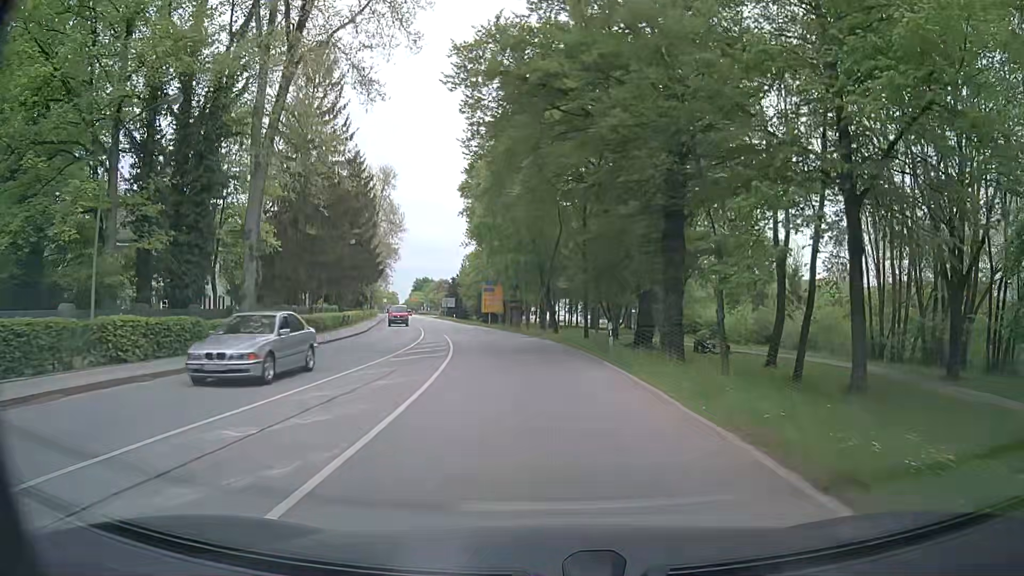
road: secondary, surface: asphalt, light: Day
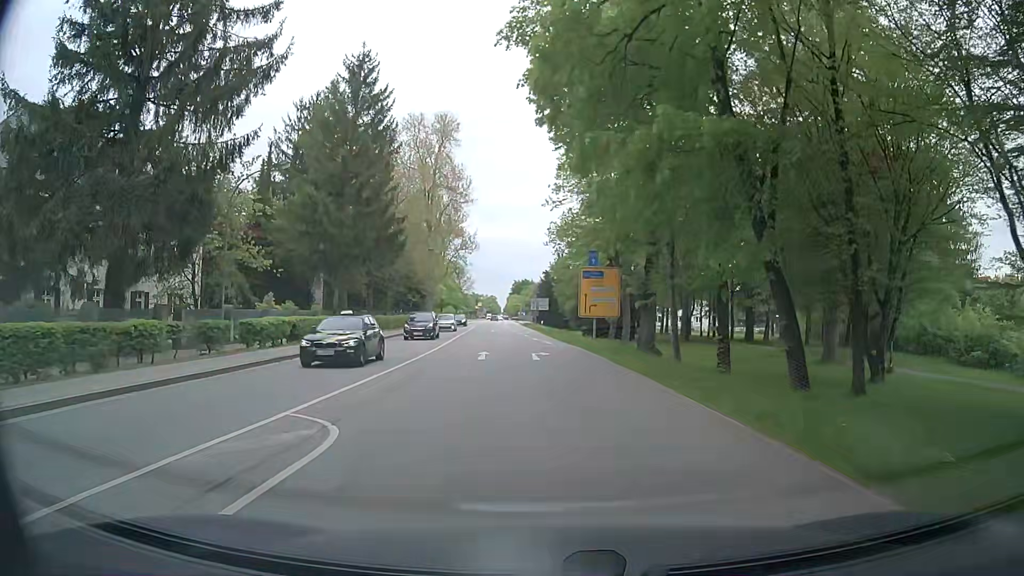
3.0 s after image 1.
(-2.8, +33.8) m; -9°
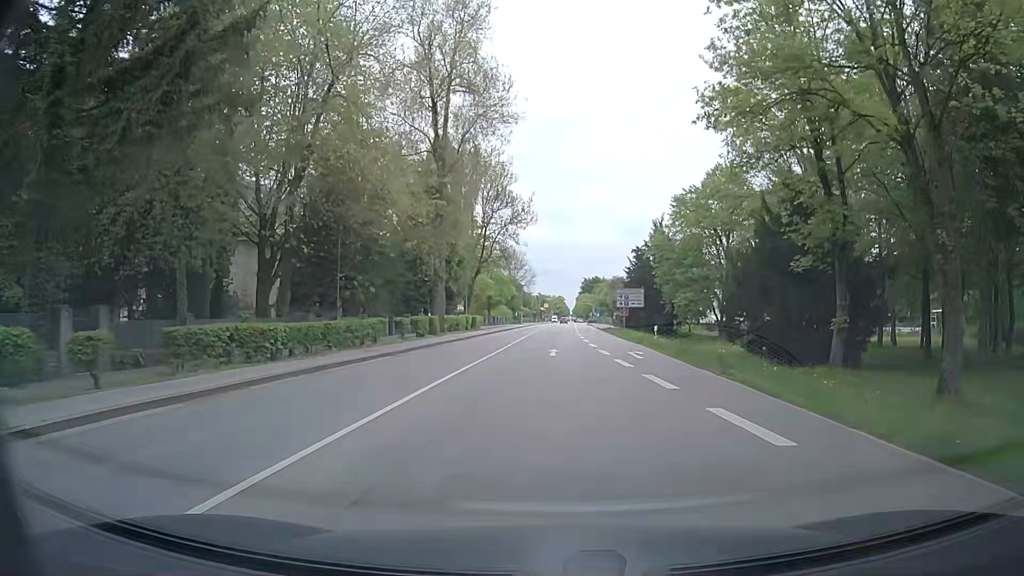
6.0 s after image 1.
(-2.7, +34.0) m; -7°
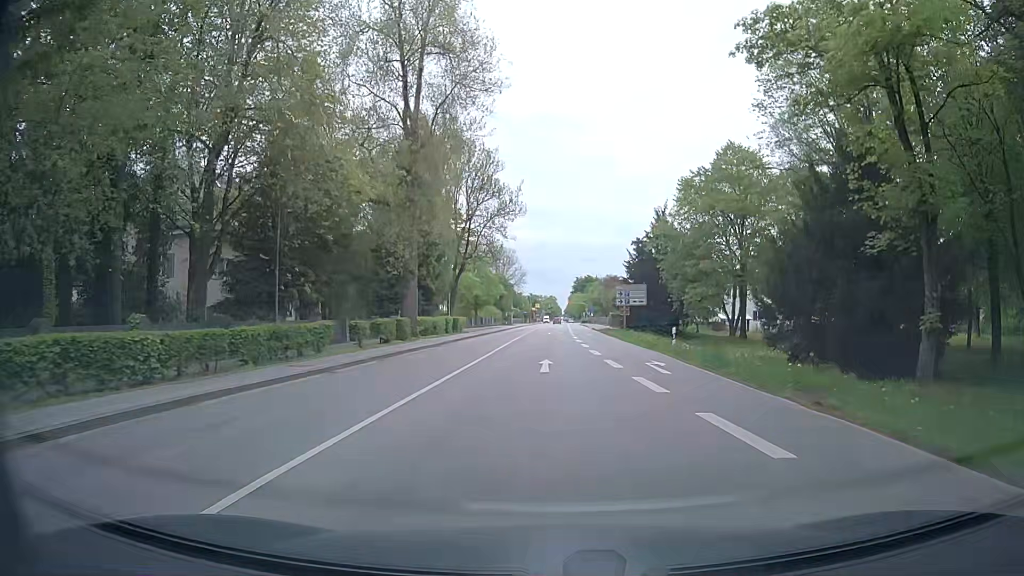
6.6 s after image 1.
(+0.1, +6.7) m; +2°
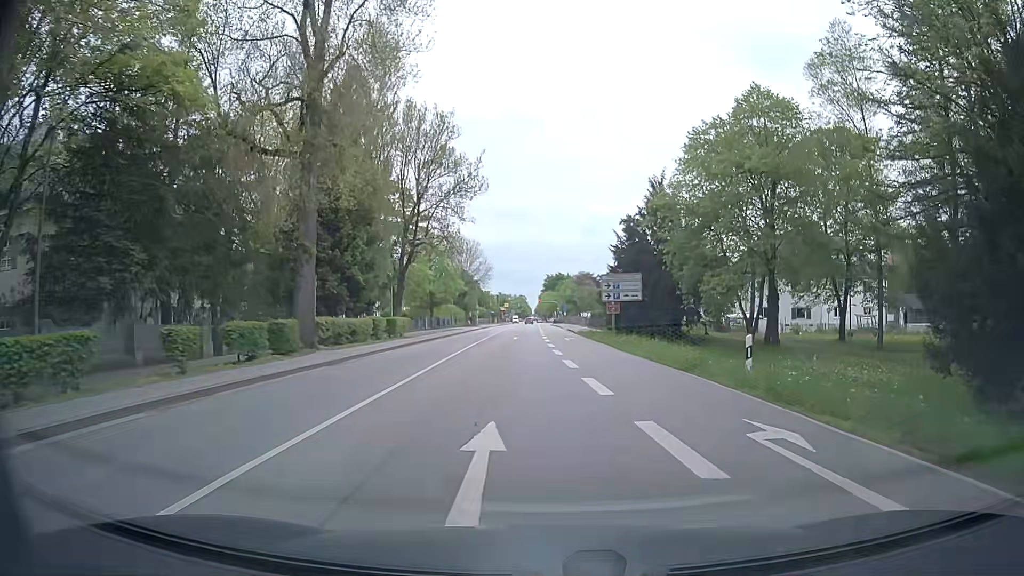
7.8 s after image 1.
(0.0, +12.8) m; +2°
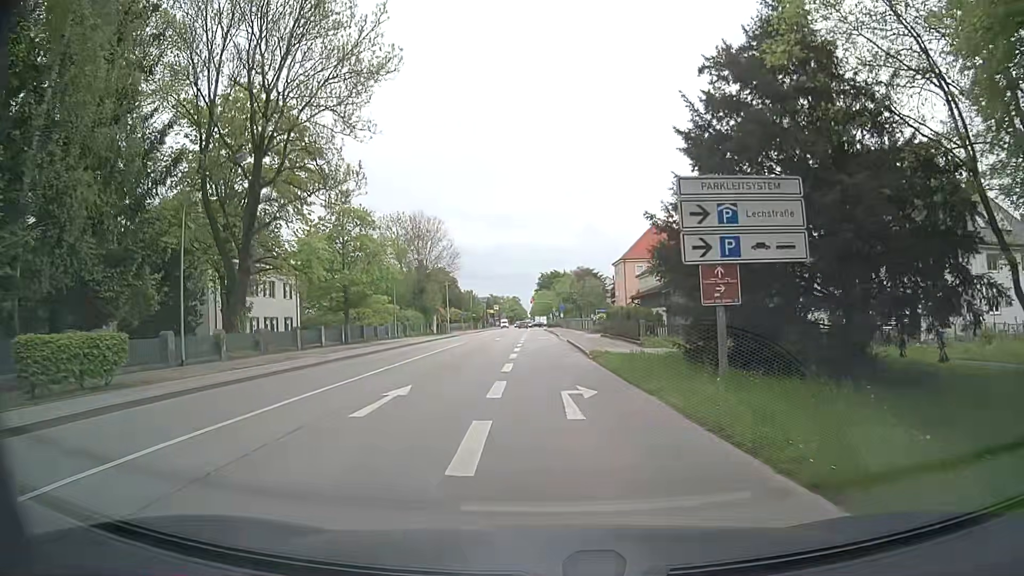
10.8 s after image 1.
(+1.0, +29.8) m; +1°
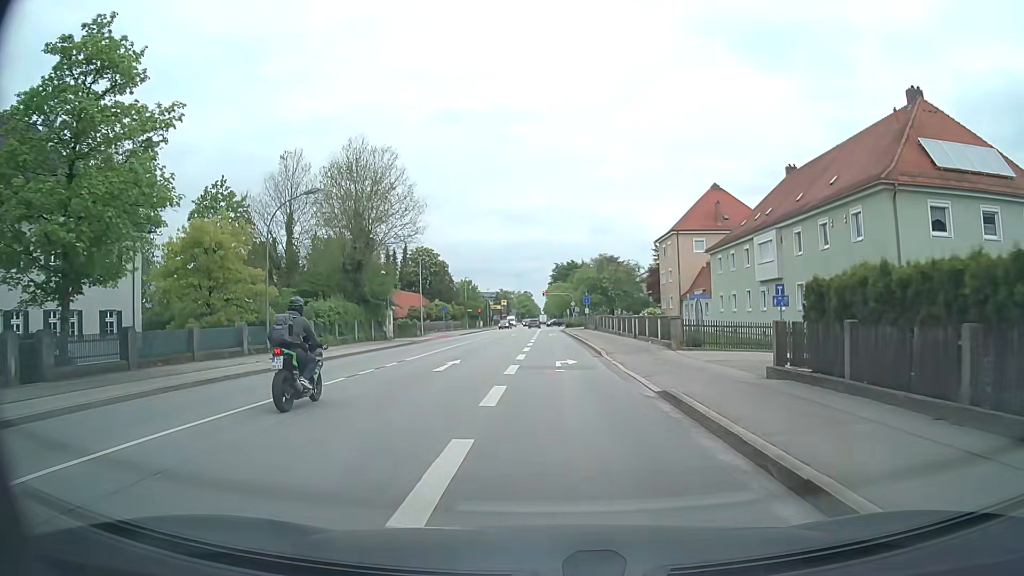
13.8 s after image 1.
(-0.7, +31.6) m; -1°
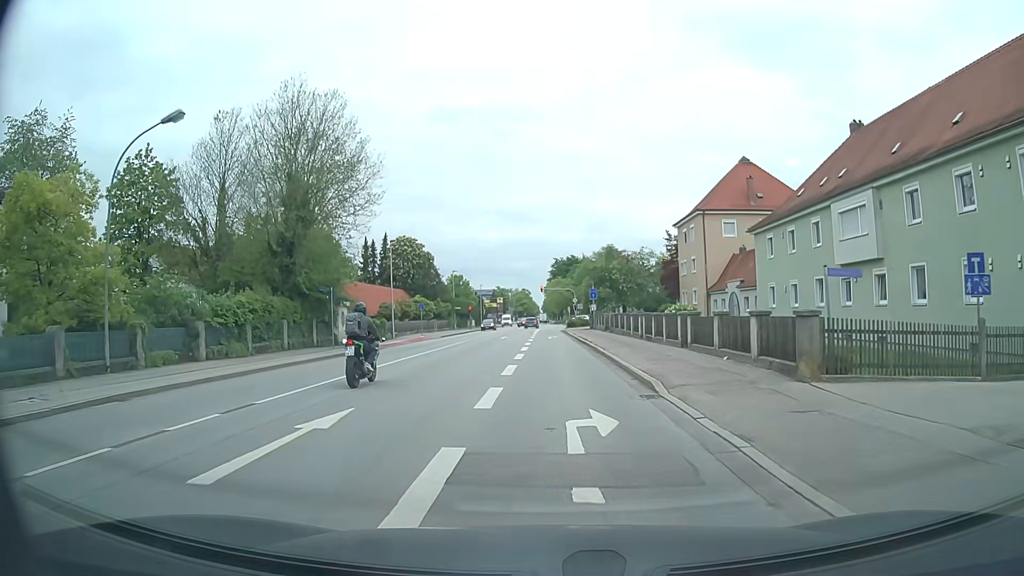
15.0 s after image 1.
(0.0, +12.5) m; 0°
